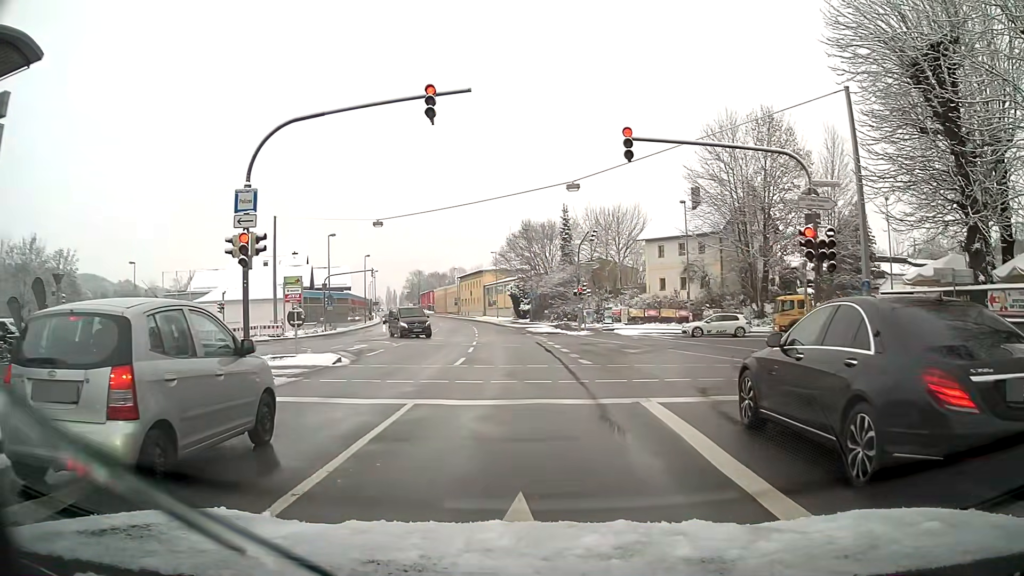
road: primary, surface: asphalt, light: Day
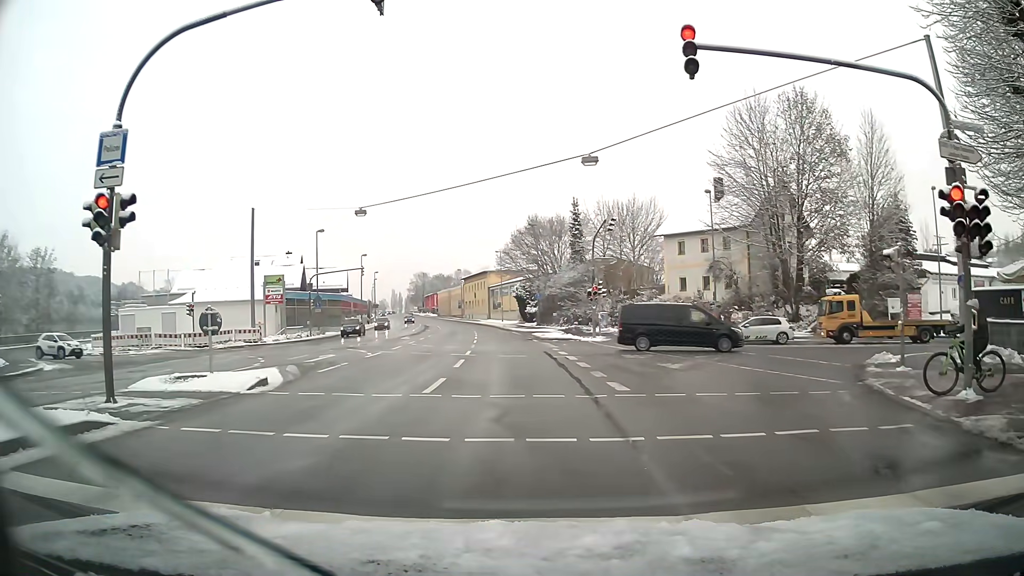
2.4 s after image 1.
(0.0, +5.9) m; 0°
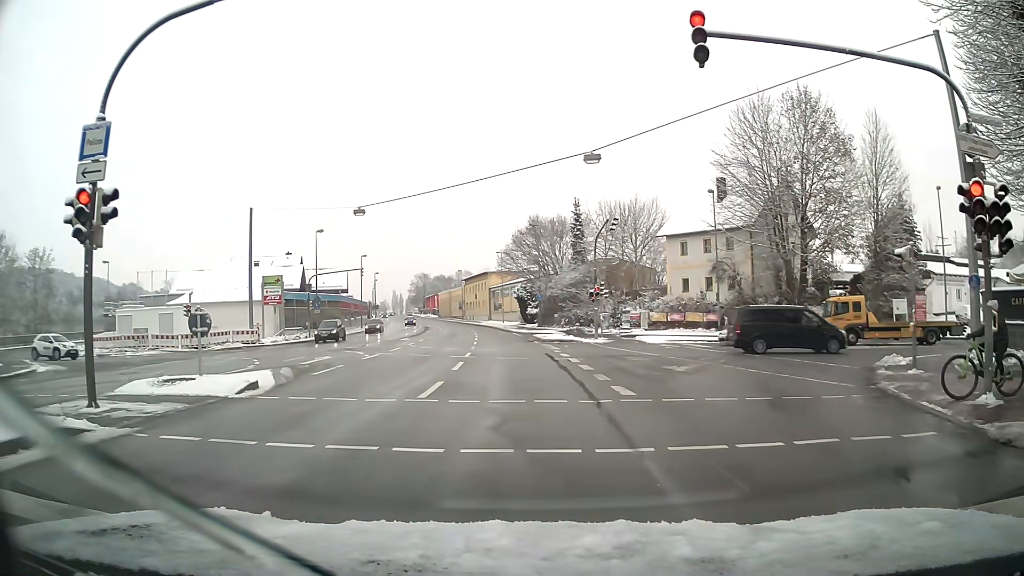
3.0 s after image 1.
(0.0, +0.5) m; 0°
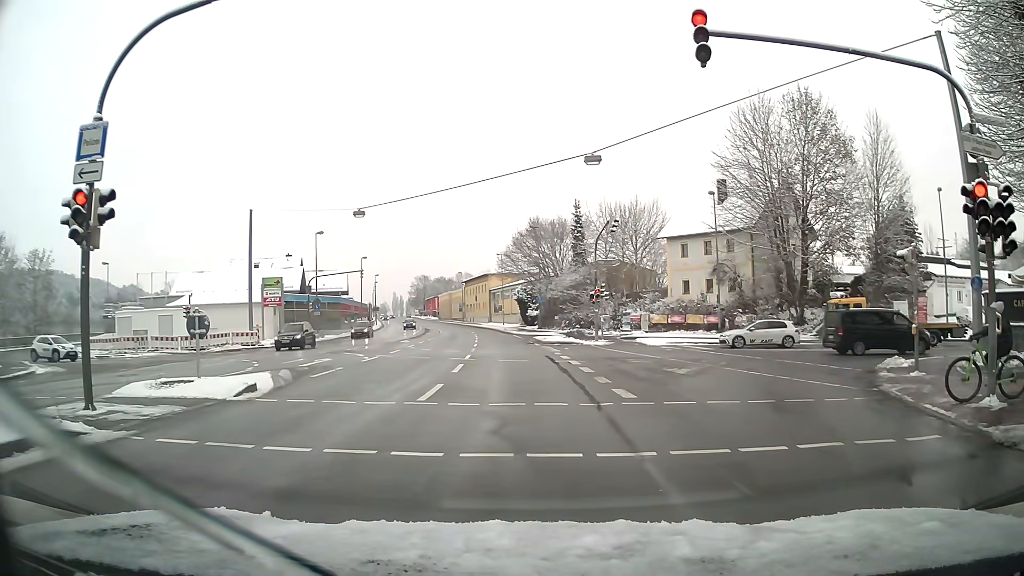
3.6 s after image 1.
(0.0, +0.1) m; 0°
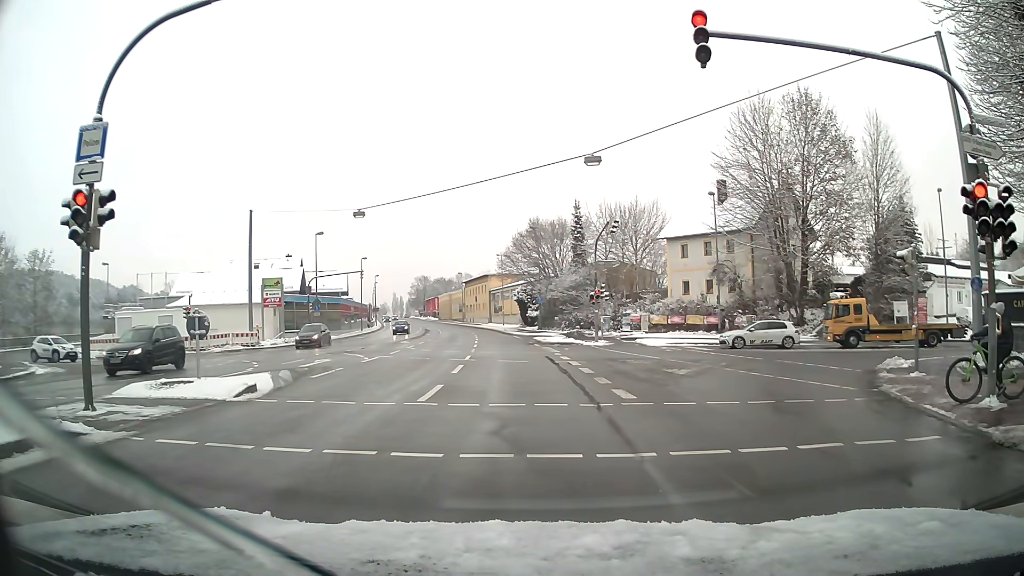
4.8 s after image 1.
(0.0, 0.0) m; 0°
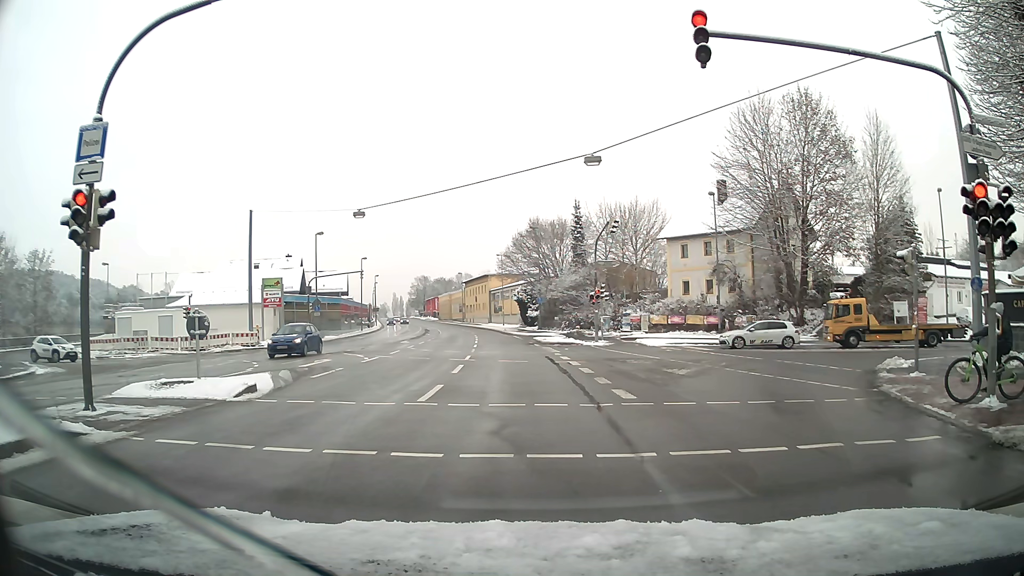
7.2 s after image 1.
(0.0, 0.0) m; 0°
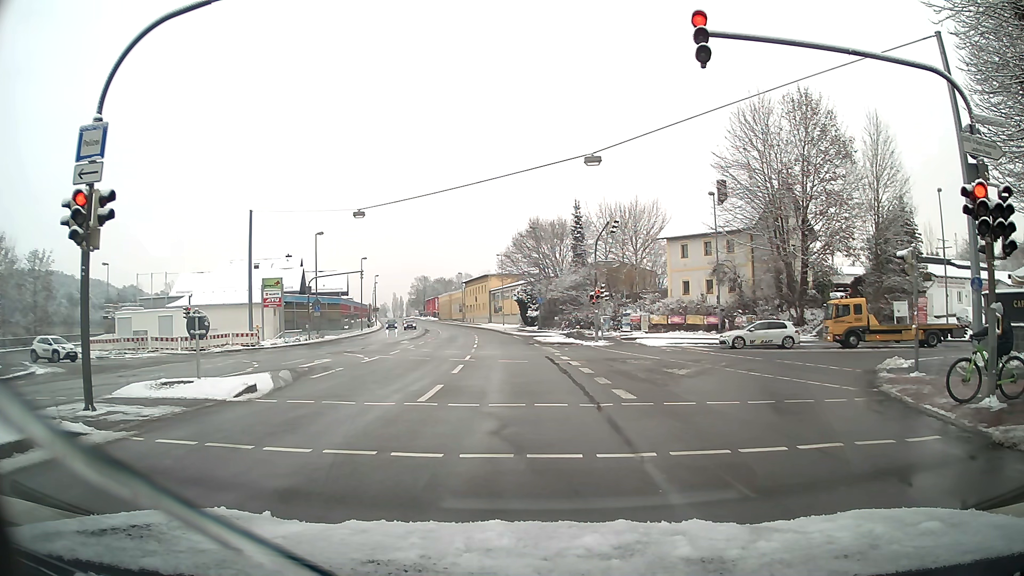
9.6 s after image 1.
(0.0, 0.0) m; 0°
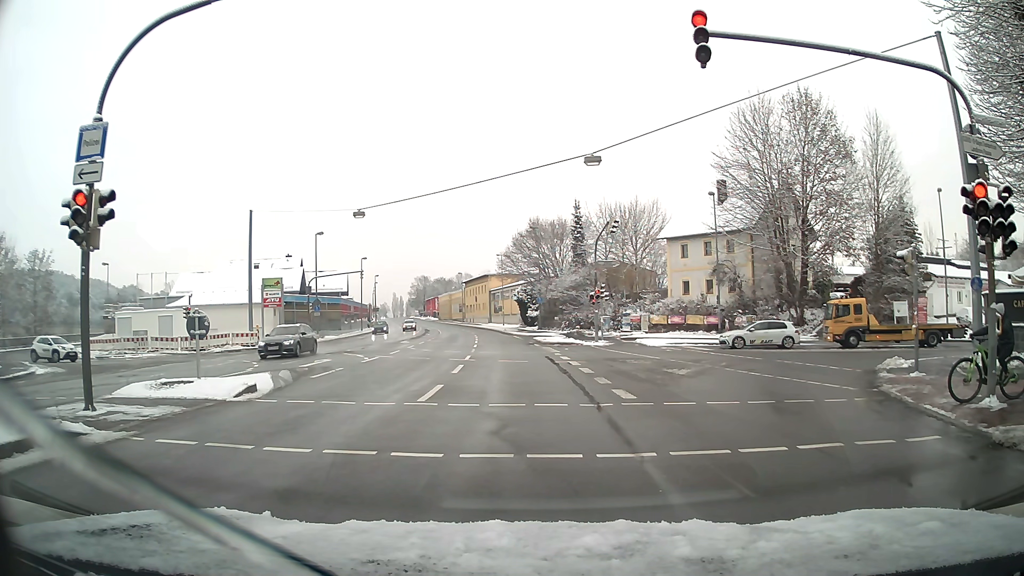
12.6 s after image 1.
(0.0, 0.0) m; 0°
(0, +10) (-1, +20) (-1, +30) (-2, +40) (-3, +50) (-4, +60) (-5, +70) (-6, +80) (-8, +90) (-10, +99) m
